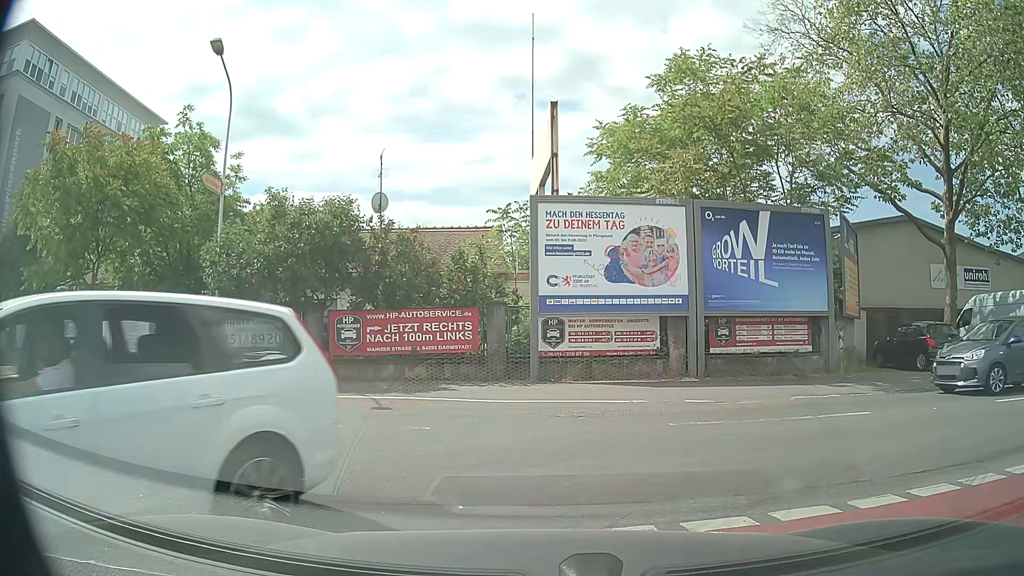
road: tertiary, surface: asphalt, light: Day
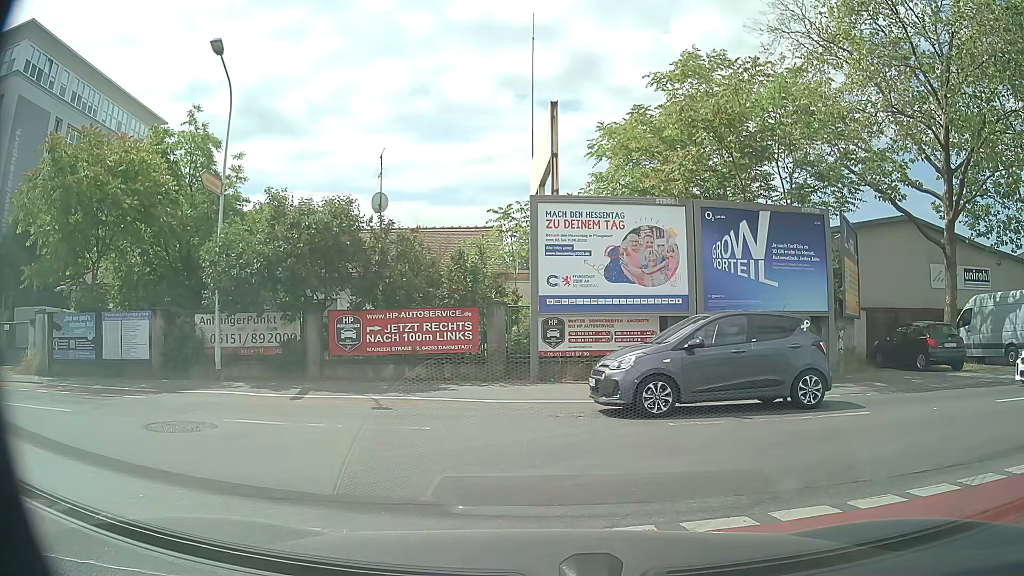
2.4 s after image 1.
(0.0, 0.0) m; 0°
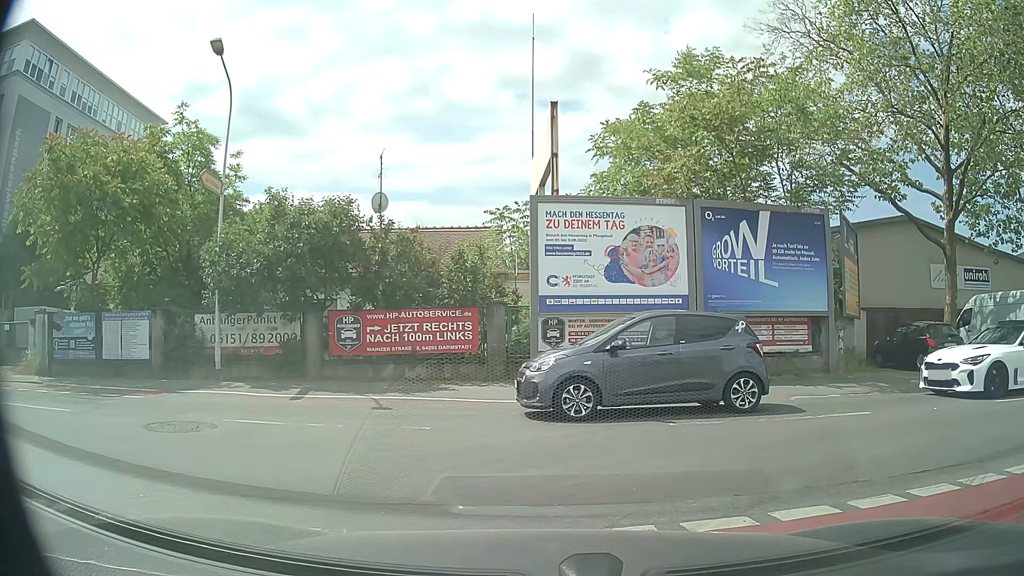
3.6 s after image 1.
(0.0, 0.0) m; 0°
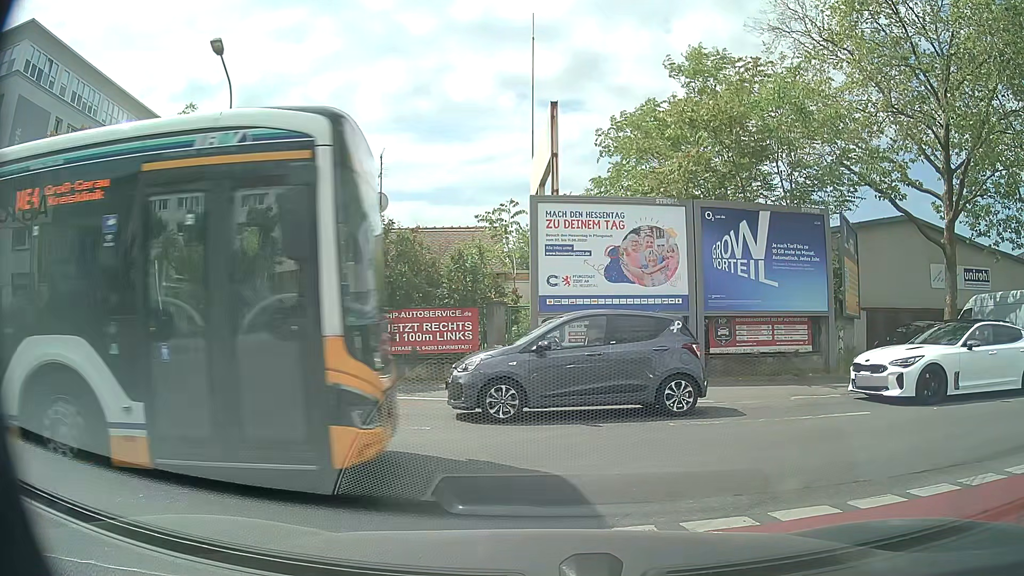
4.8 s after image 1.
(0.0, 0.0) m; 0°
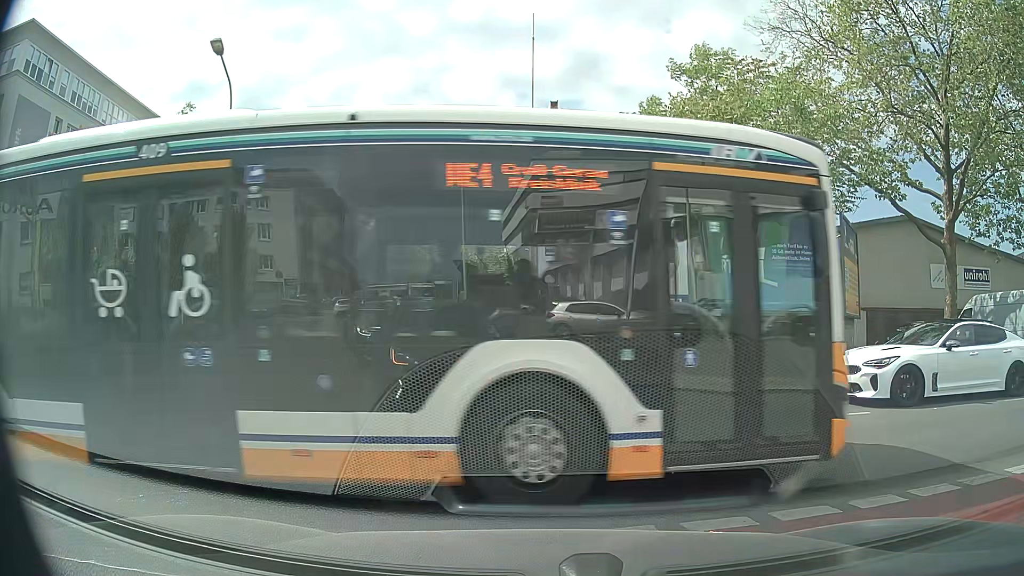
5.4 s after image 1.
(0.0, 0.0) m; 0°
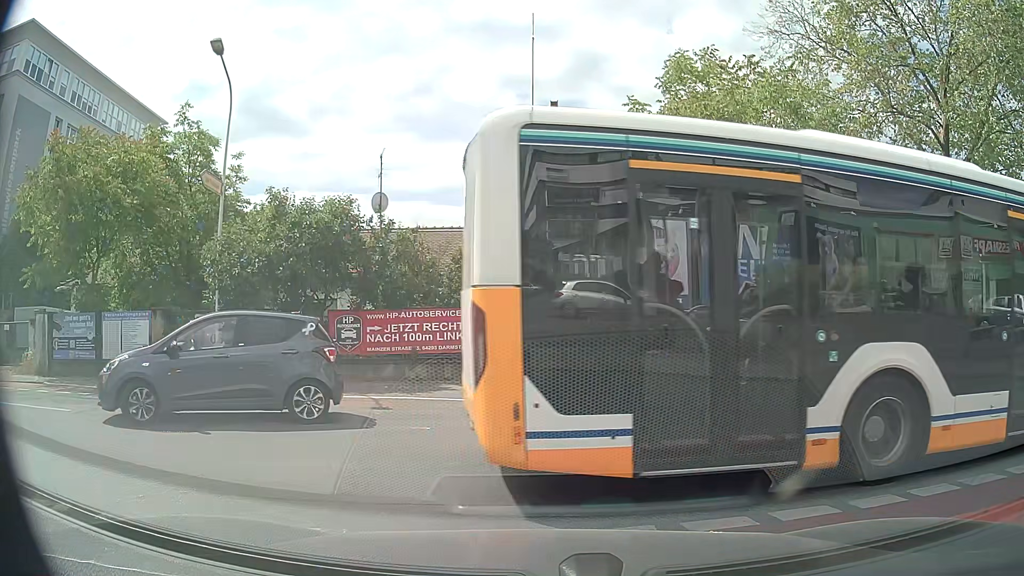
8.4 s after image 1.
(0.0, 0.0) m; 0°
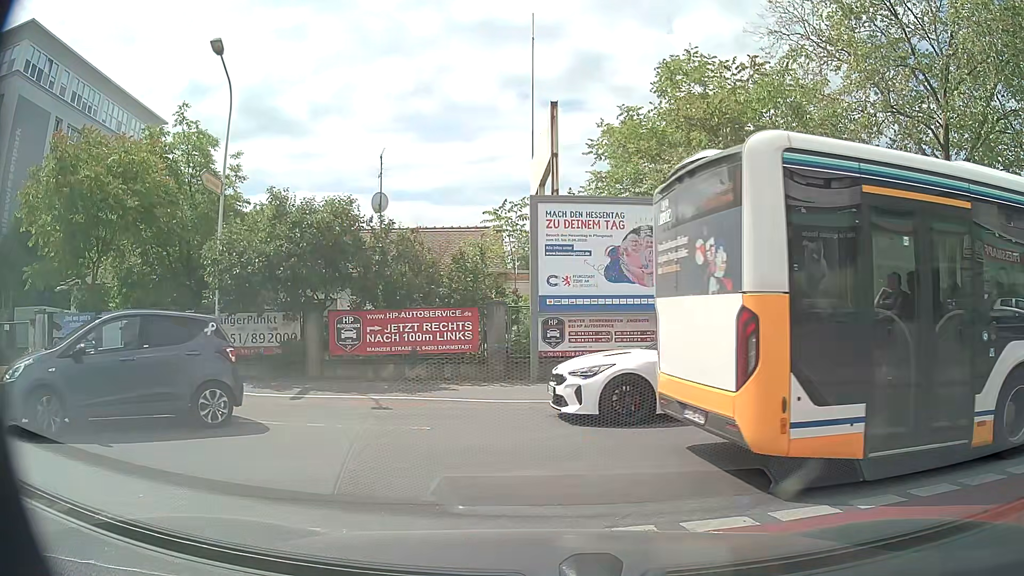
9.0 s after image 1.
(0.0, 0.0) m; 0°
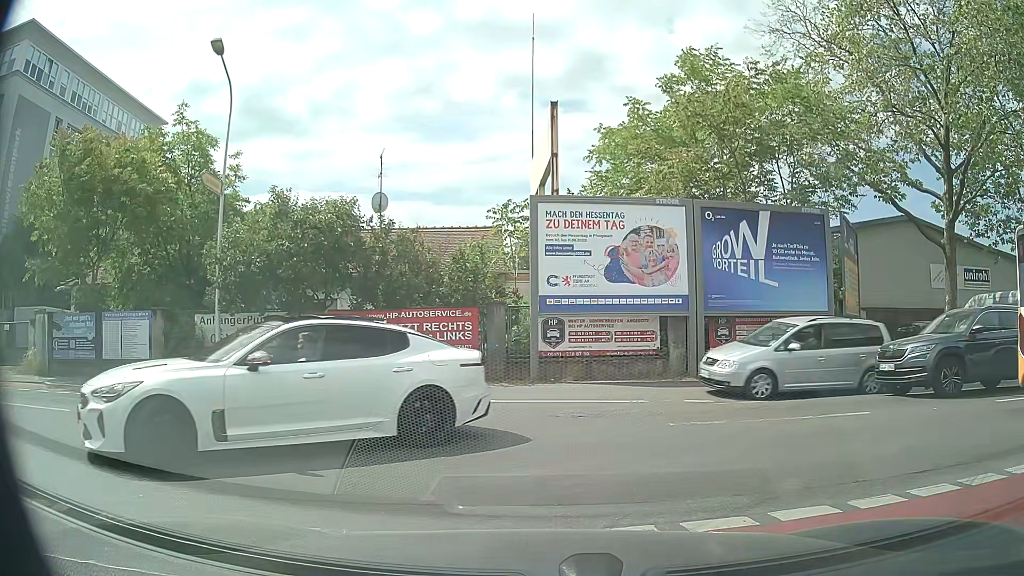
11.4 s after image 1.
(0.0, 0.0) m; 0°
